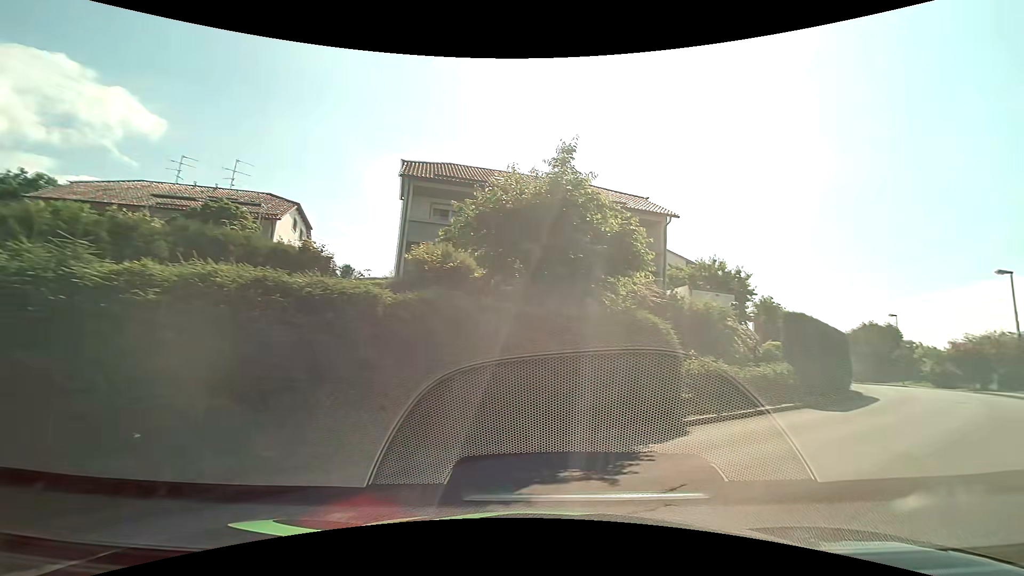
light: Day
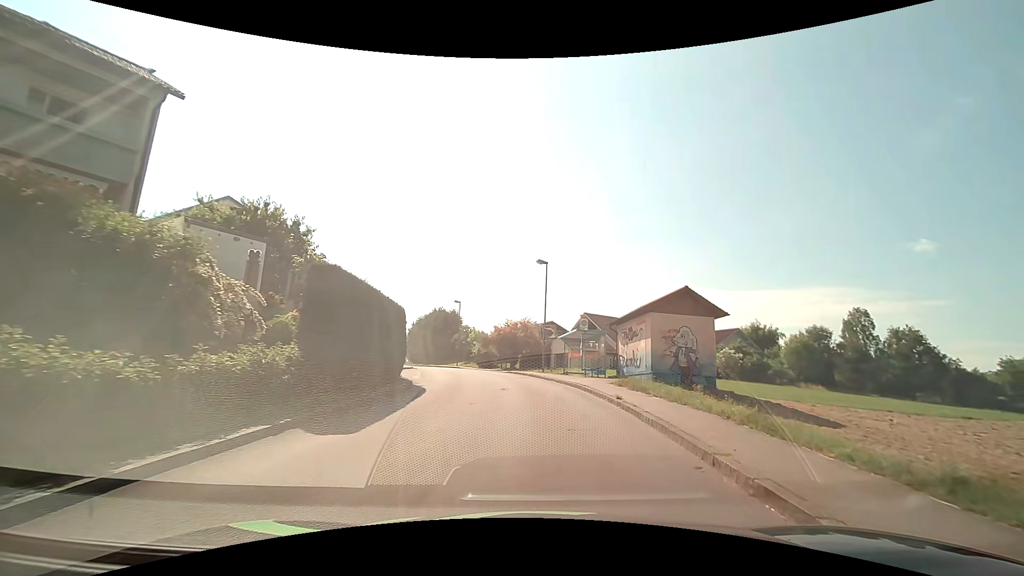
(+5.2, +8.7) m; +45°
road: unclassified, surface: asphalt
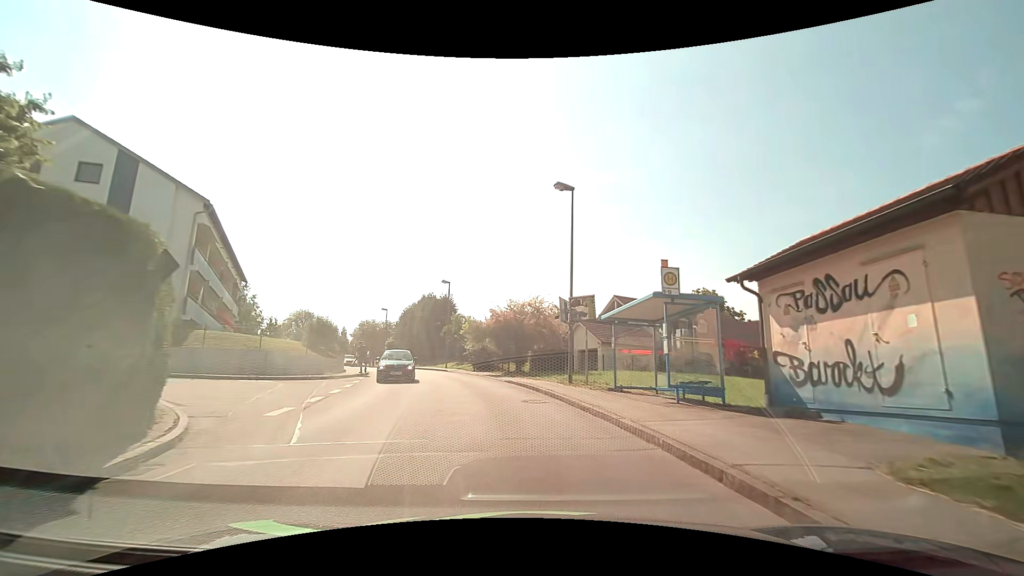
(-0.1, +16.0) m; -1°
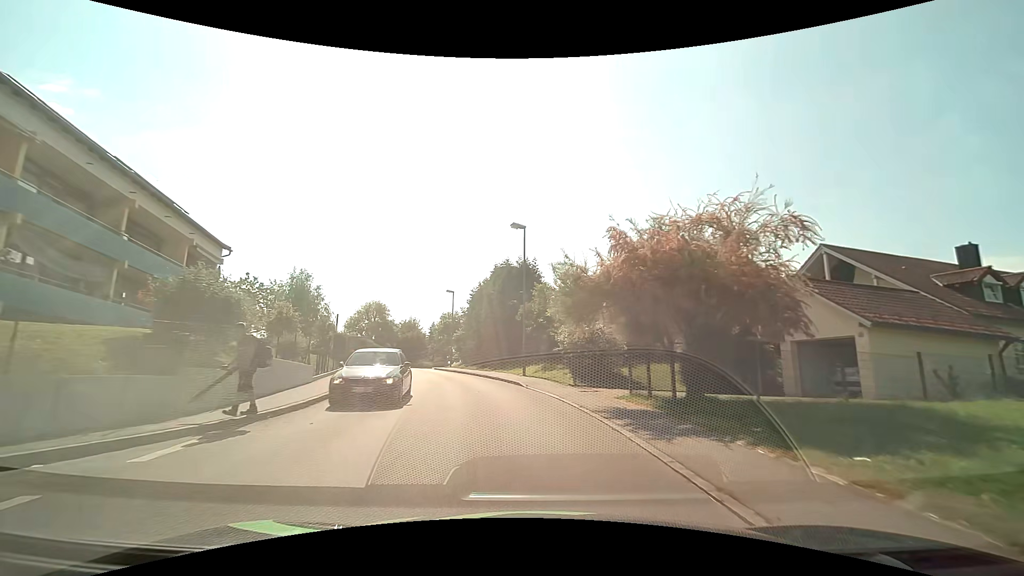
(-2.1, +20.2) m; -12°
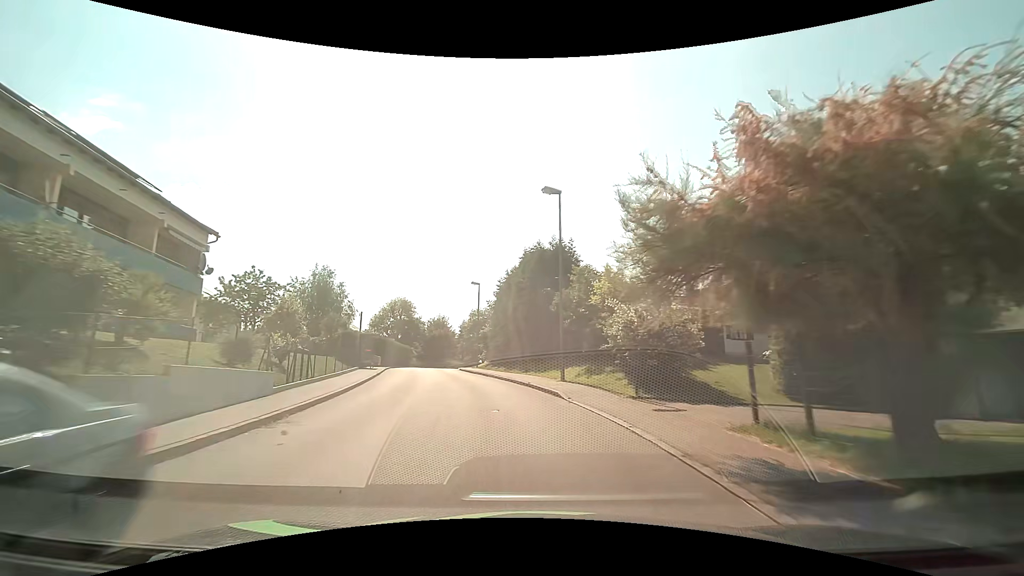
(-0.1, +5.7) m; -3°
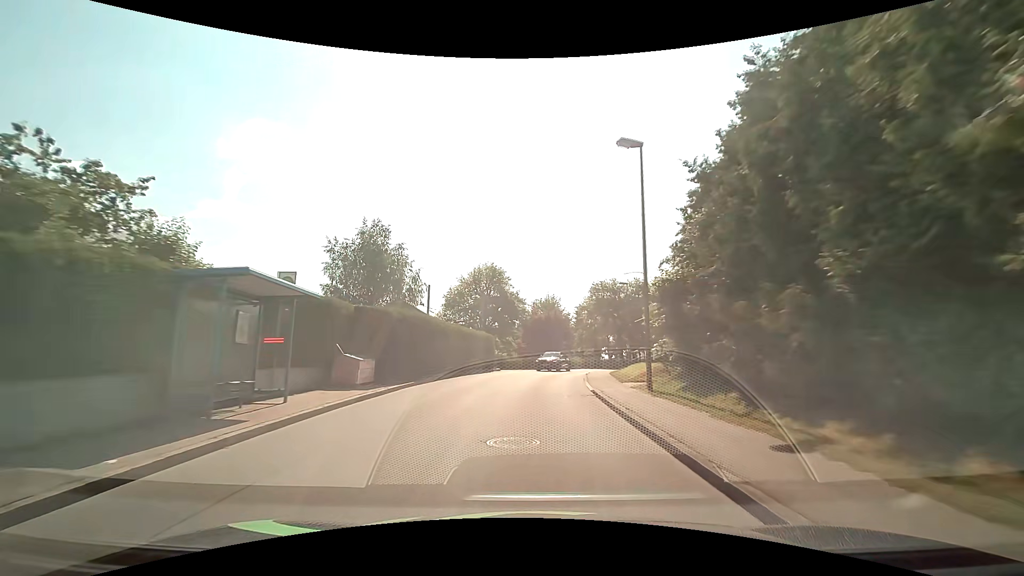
(-4.7, +30.4) m; -14°
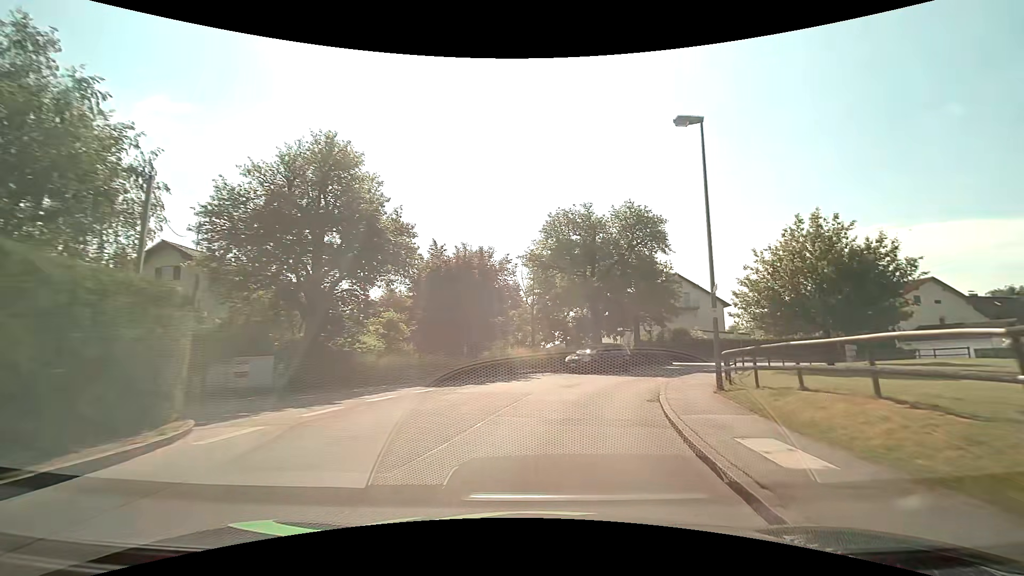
(+1.8, +32.1) m; +9°
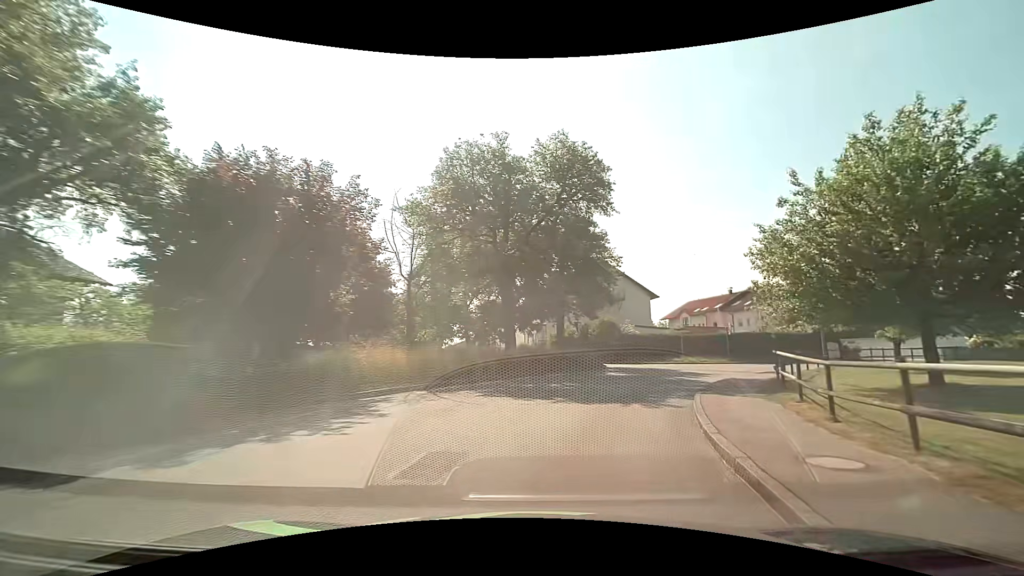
(+1.0, +12.4) m; +10°
(+1, +10) (+4, +19) (+10, +28) (+16, +35) (+25, +41) (+34, +45) (+43, +49) (+52, +53) (+61, +56) (+71, +60) m
